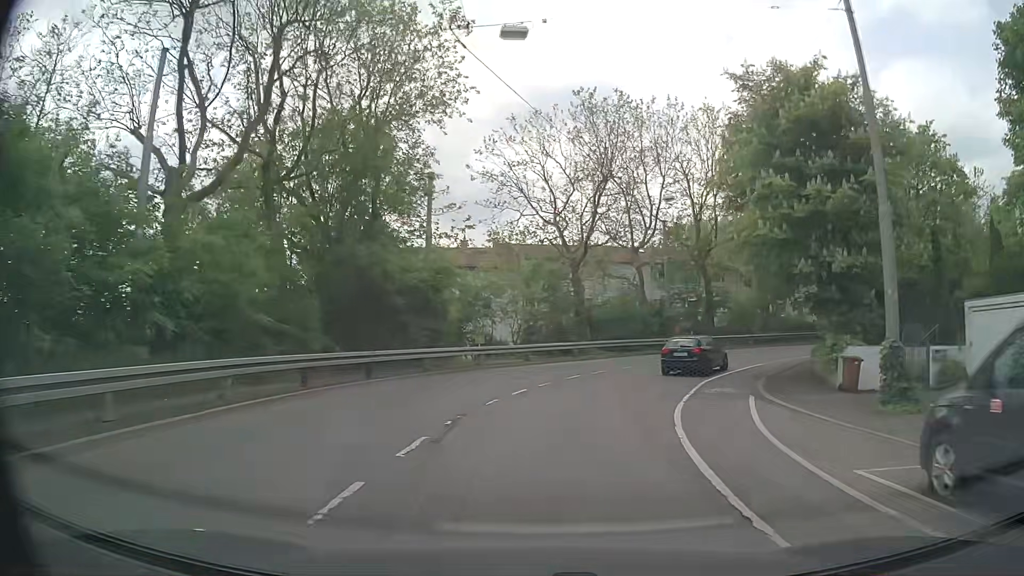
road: secondary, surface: asphalt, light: Day
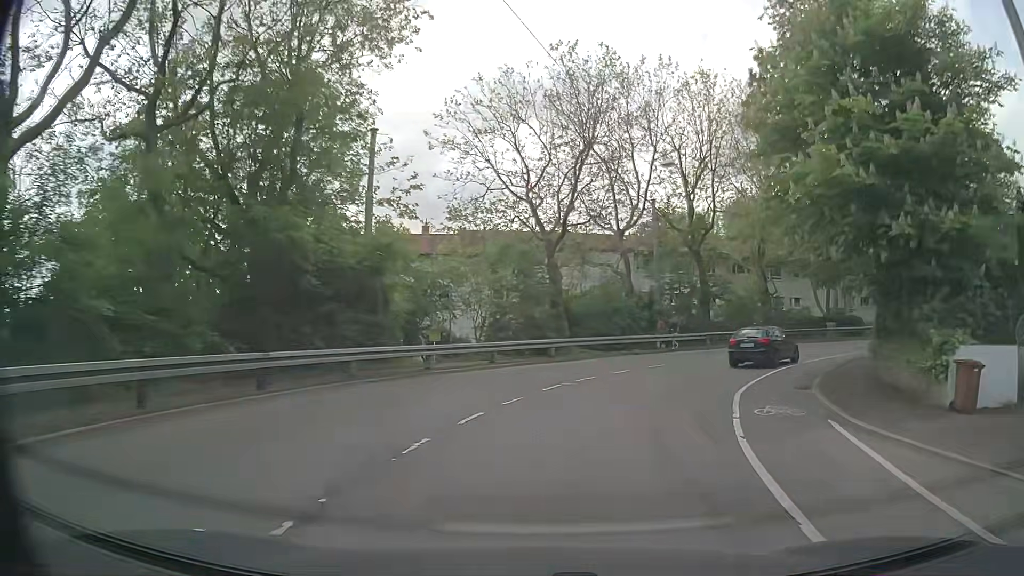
(+0.1, +6.3) m; +3°
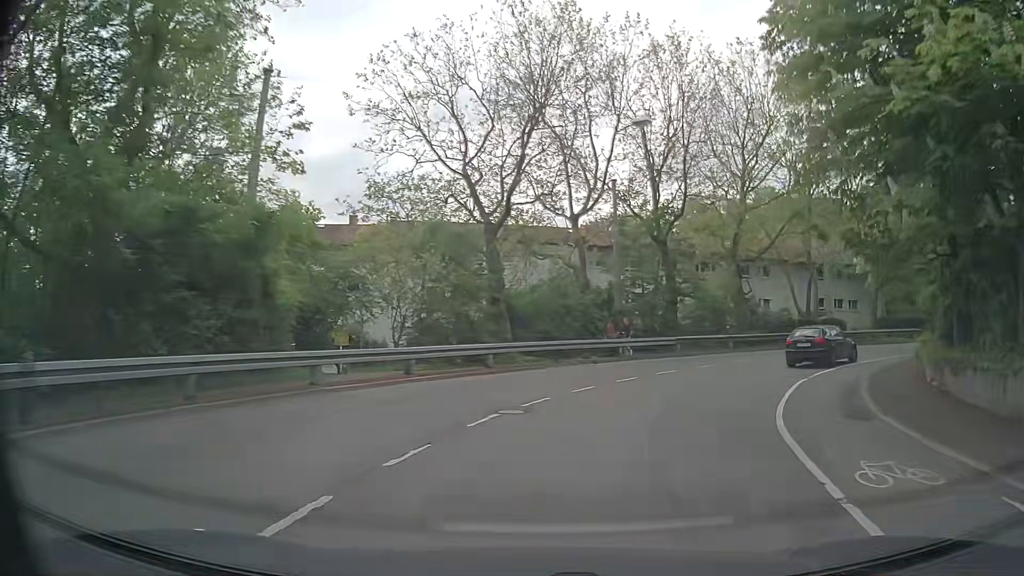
(+0.2, +6.1) m; +4°
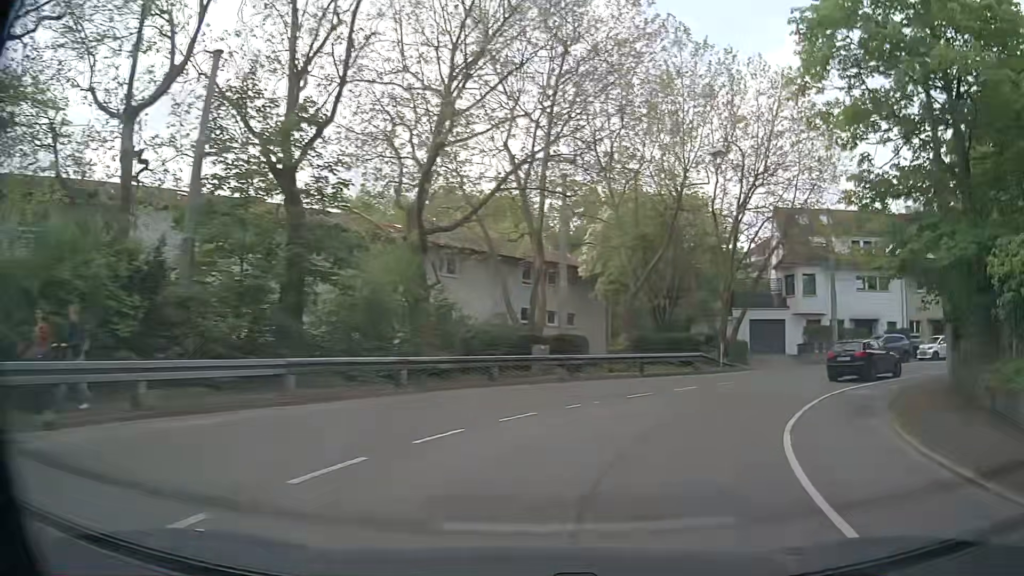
(+3.7, +16.7) m; +29°
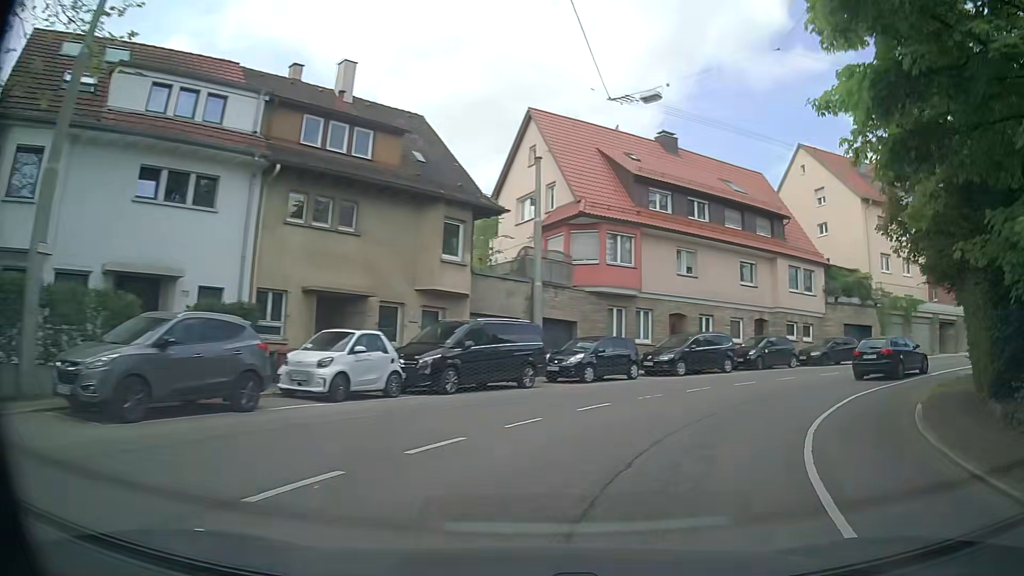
(+13.6, +25.0) m; +59°
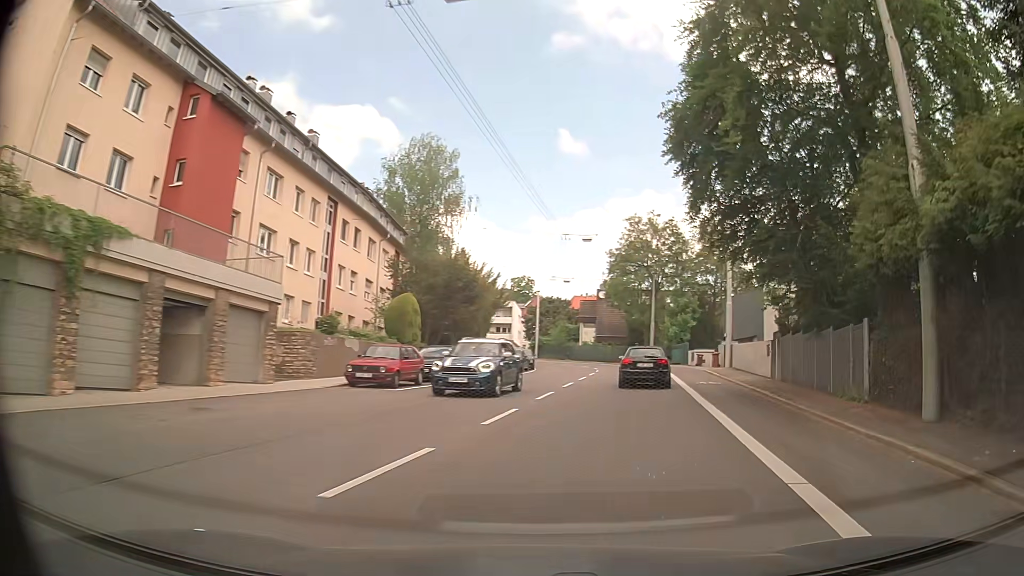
(+16.1, +25.1) m; +68°
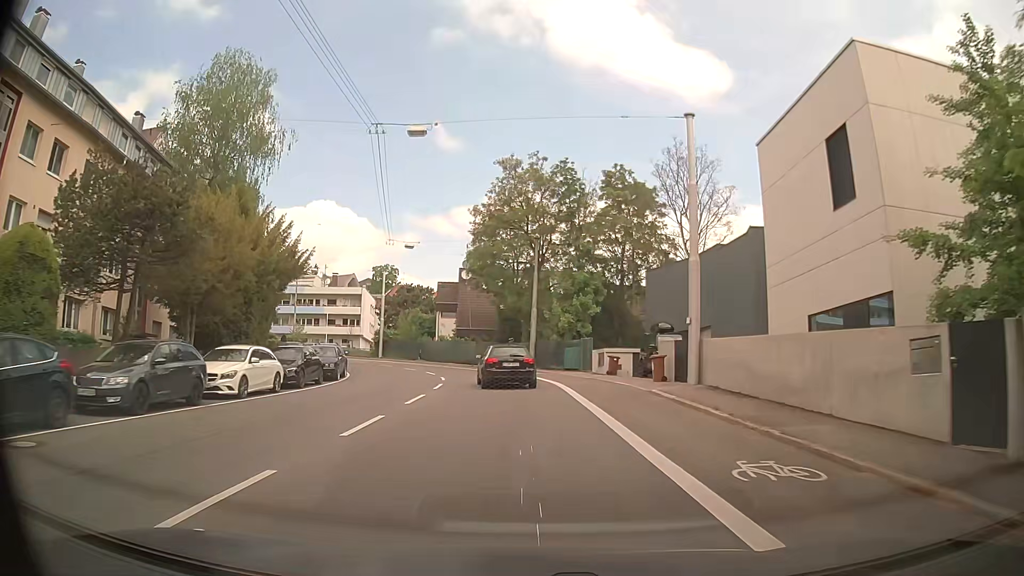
(+2.5, +19.6) m; +10°
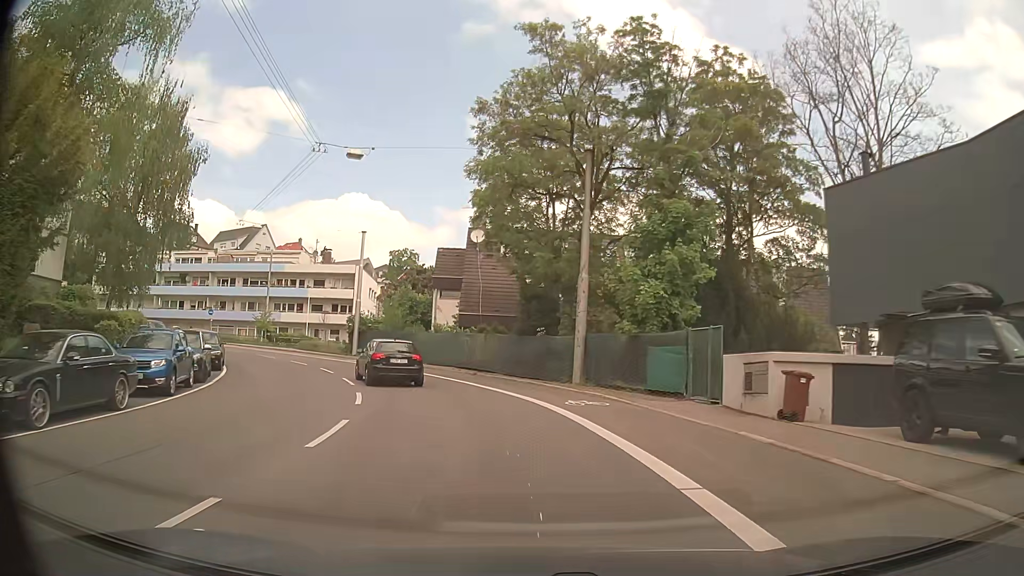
(-0.4, +19.9) m; -3°
(0, +10) (-2, +20) (-6, +29) (-11, +38) (-18, +45) (-26, +51) (-35, +55) (-45, +57) (-55, +58) (-65, +59) m
